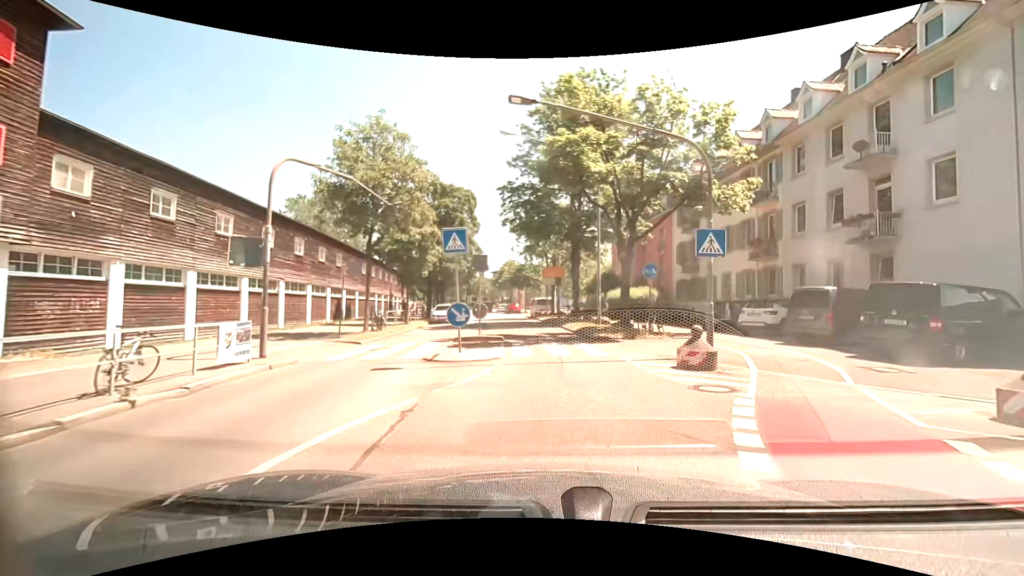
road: secondary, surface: asphalt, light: Day
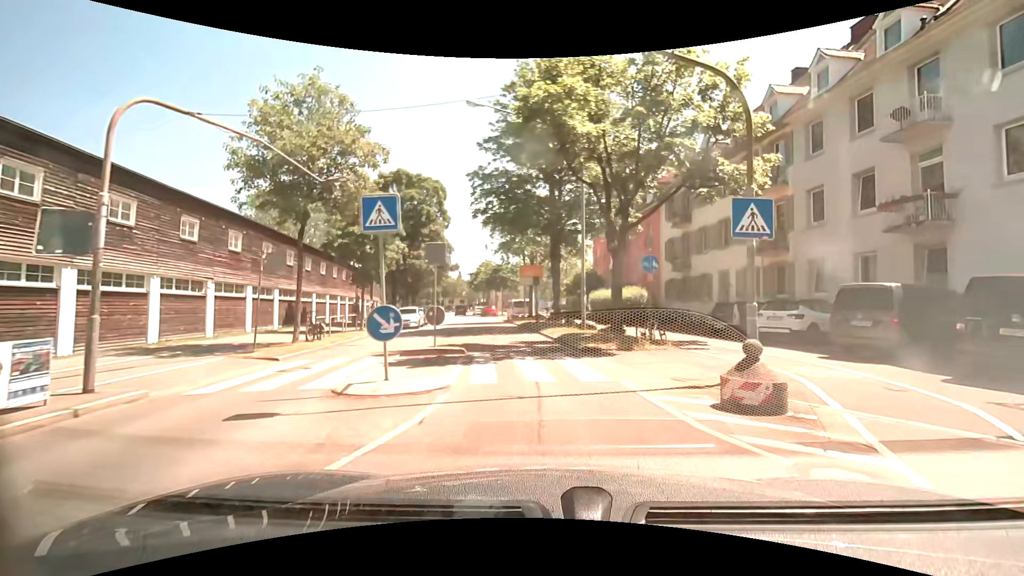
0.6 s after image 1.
(+0.2, +4.1) m; +3°
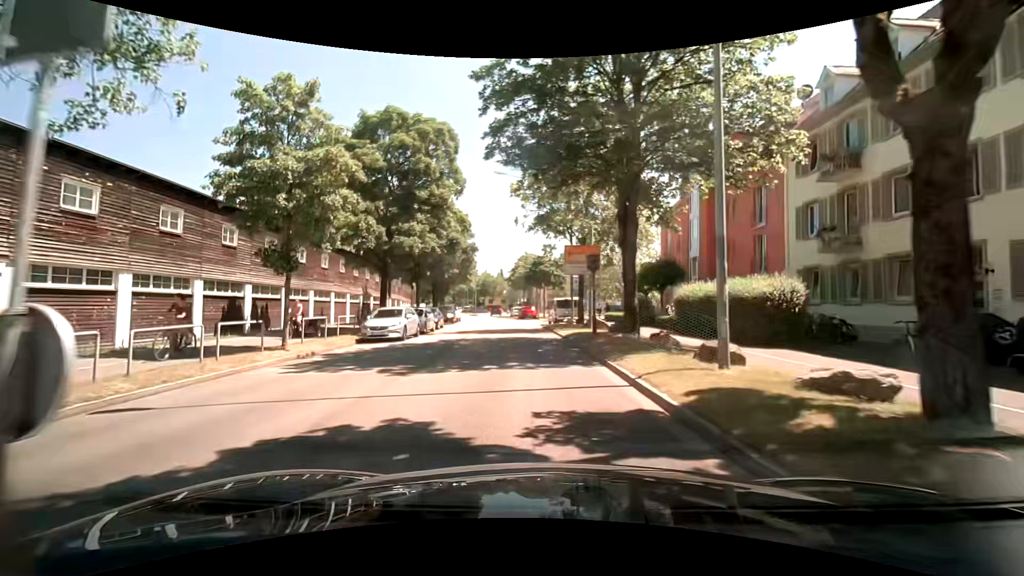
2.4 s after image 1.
(-0.5, +12.9) m; -6°
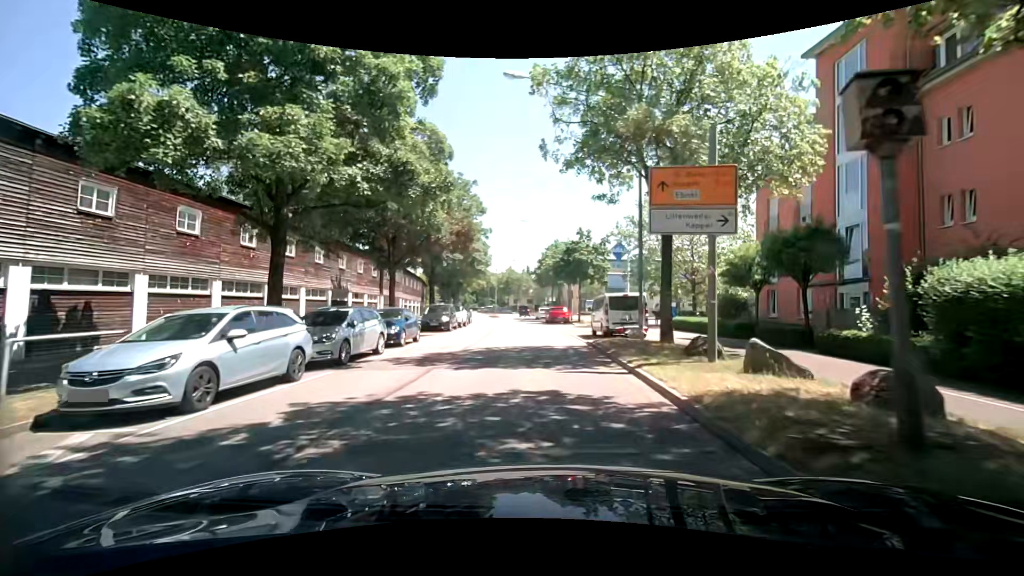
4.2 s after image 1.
(-0.5, +14.2) m; -3°
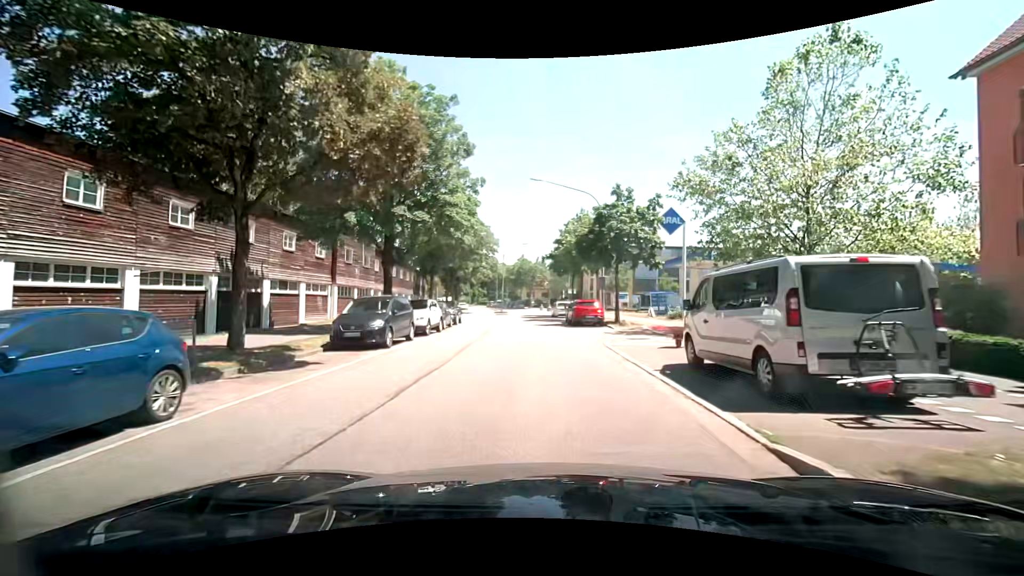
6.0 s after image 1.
(-0.2, +14.7) m; -3°
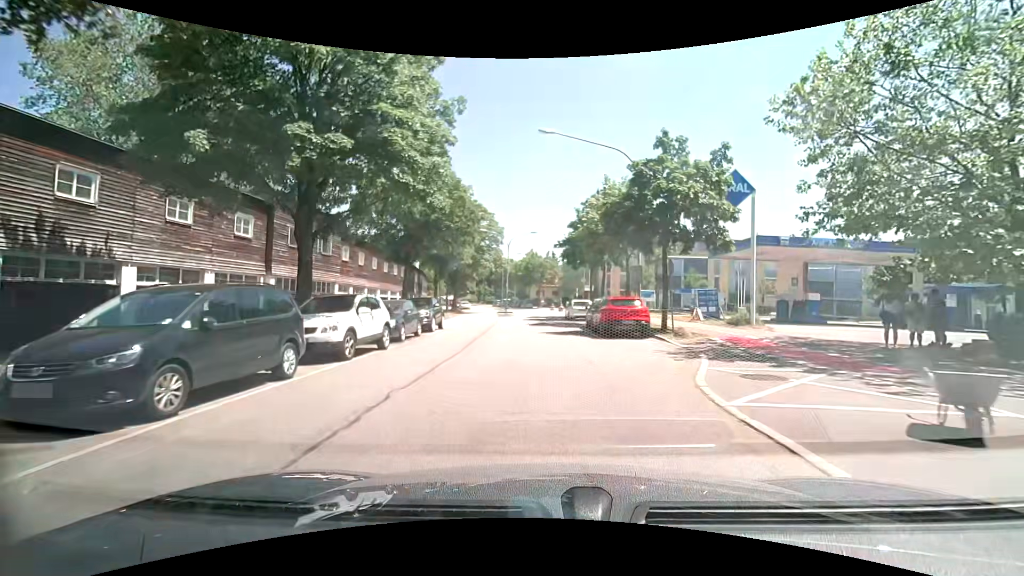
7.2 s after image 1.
(+0.1, +9.8) m; 0°
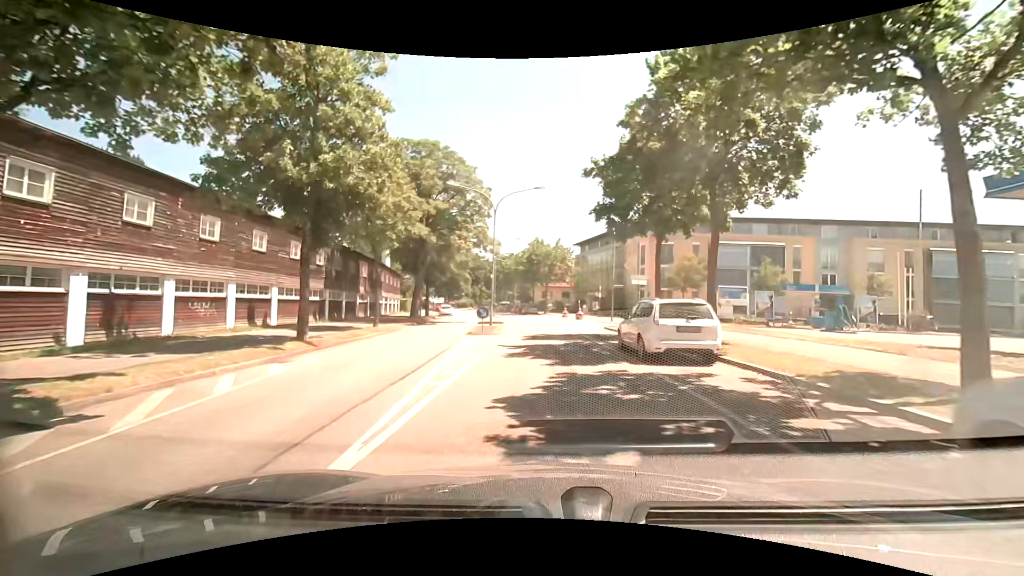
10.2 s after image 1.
(-0.3, +23.5) m; -1°
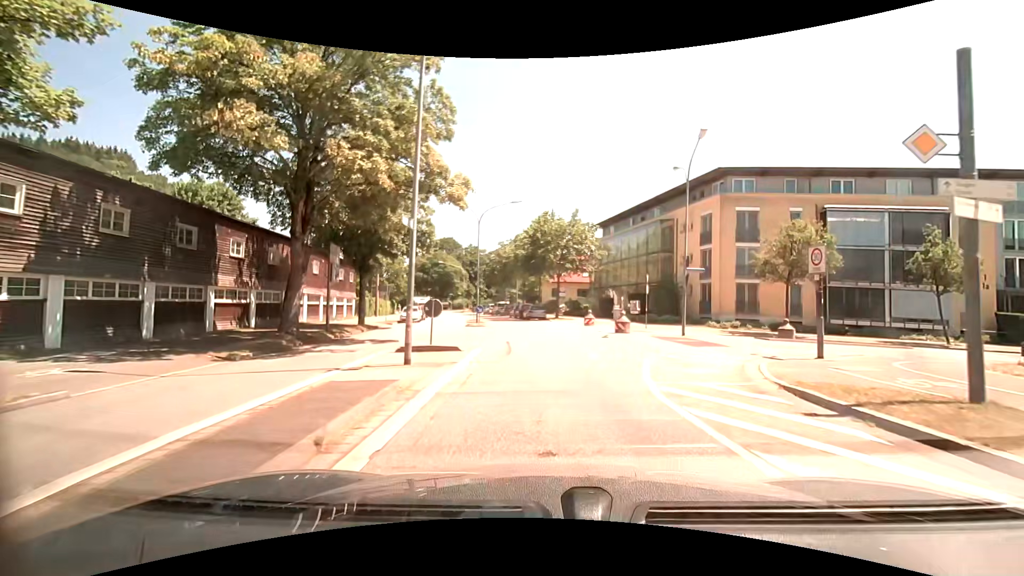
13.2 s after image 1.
(-0.1, +21.7) m; -1°
